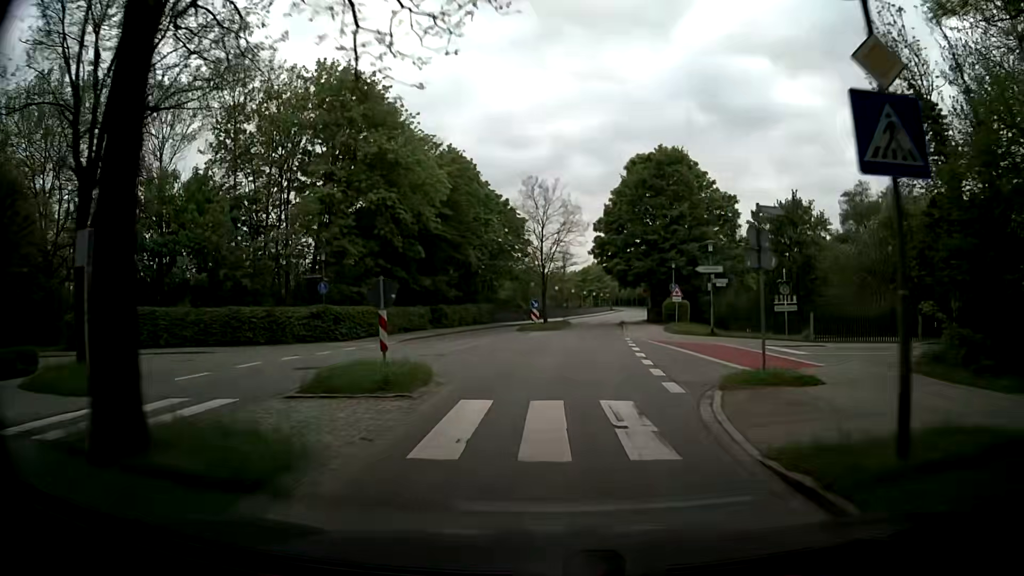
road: tertiary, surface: asphalt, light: Day
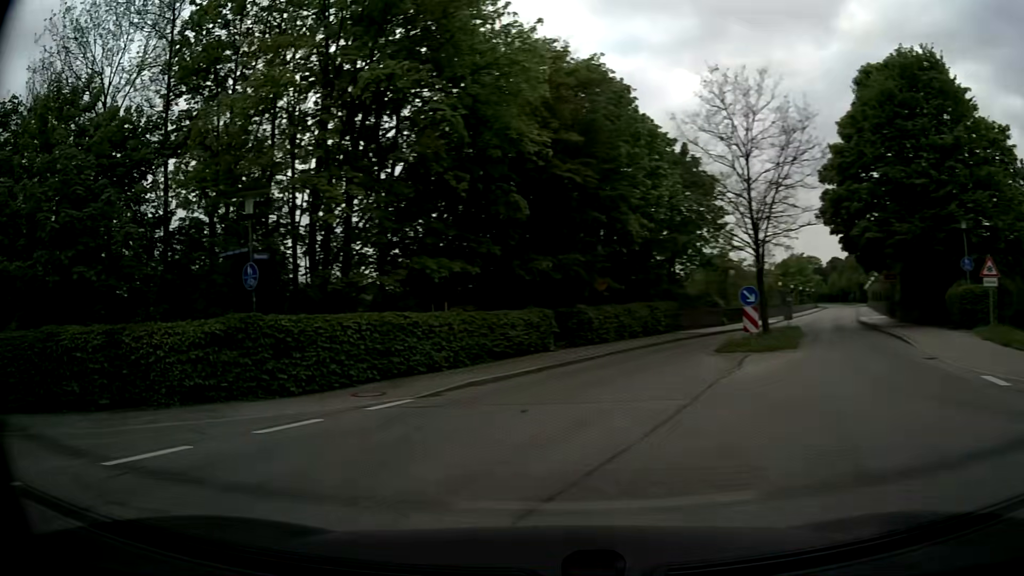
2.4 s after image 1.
(0.0, +20.2) m; -13°
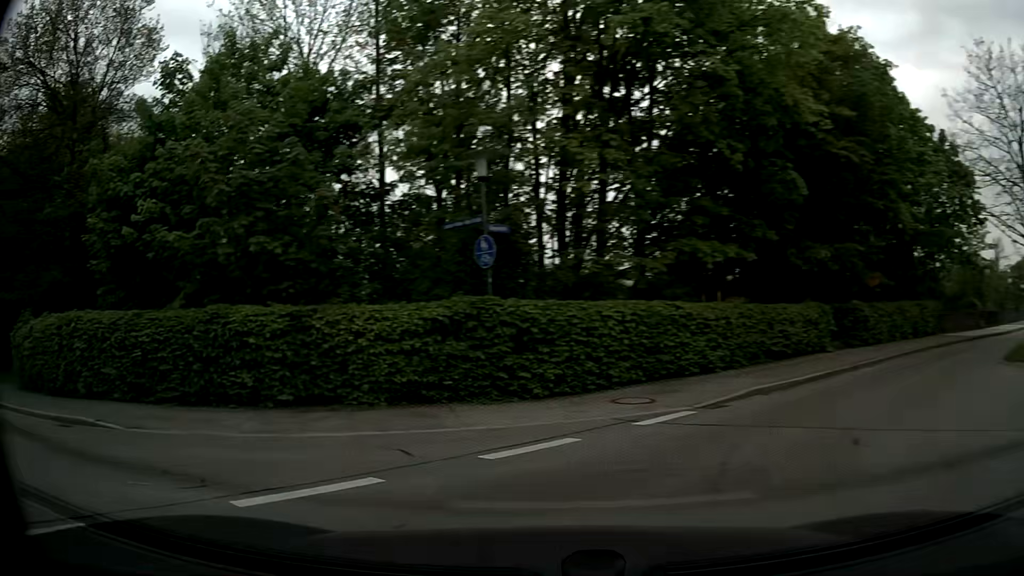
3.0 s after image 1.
(-0.5, +2.8) m; -22°
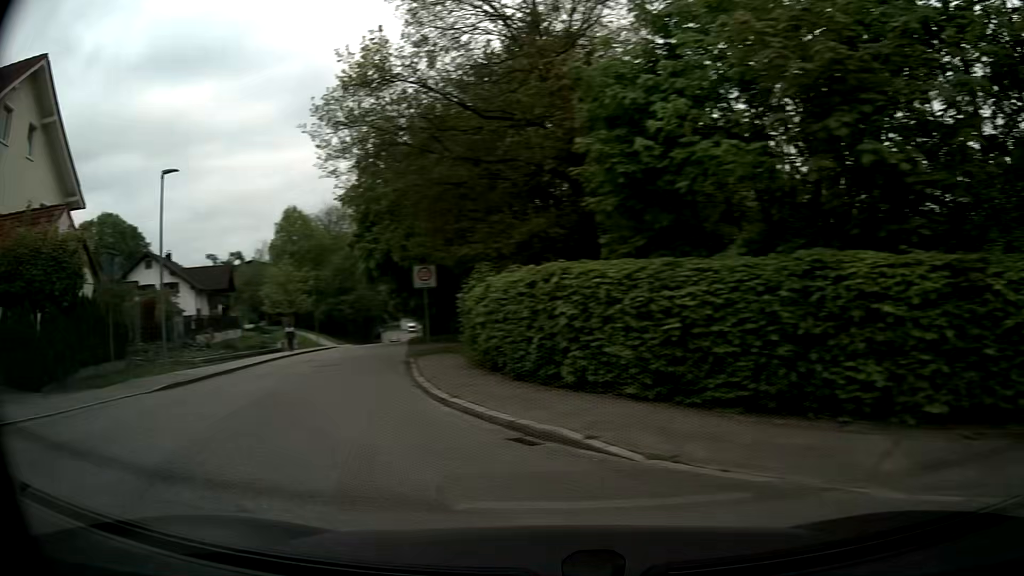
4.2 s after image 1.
(-1.9, +4.9) m; -43°
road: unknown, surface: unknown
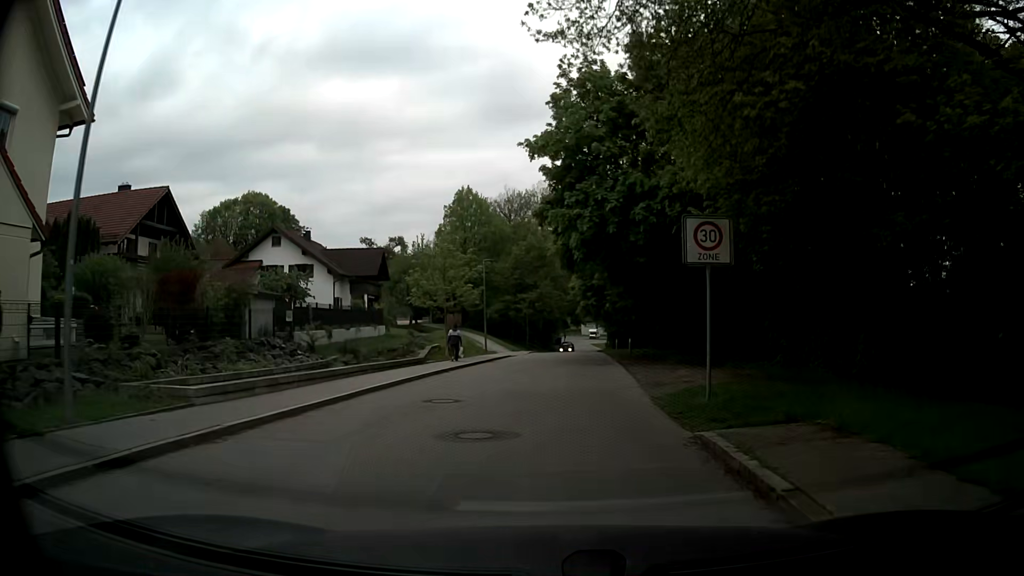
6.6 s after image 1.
(-4.1, +13.2) m; -16°
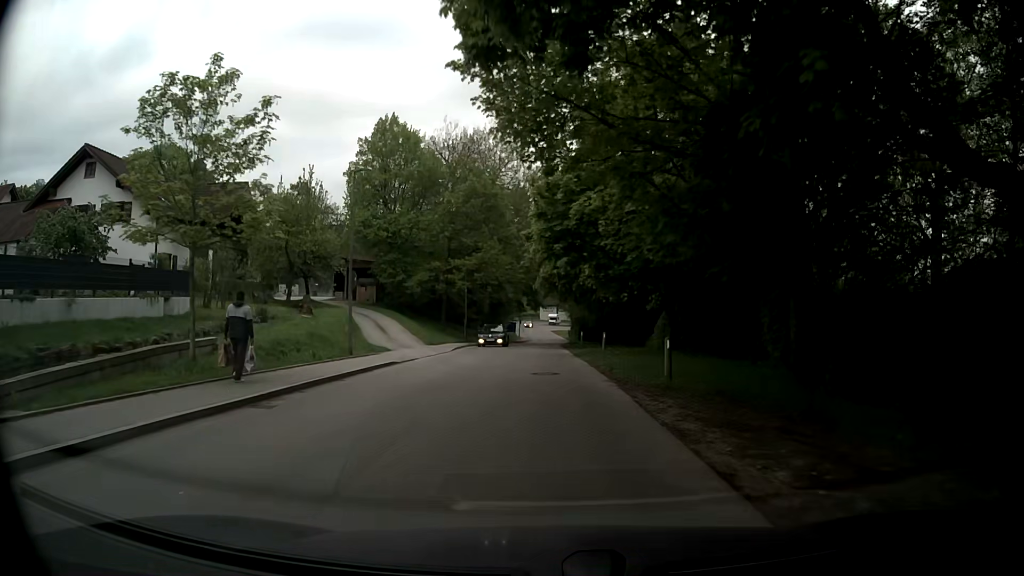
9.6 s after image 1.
(+1.0, +22.9) m; +4°
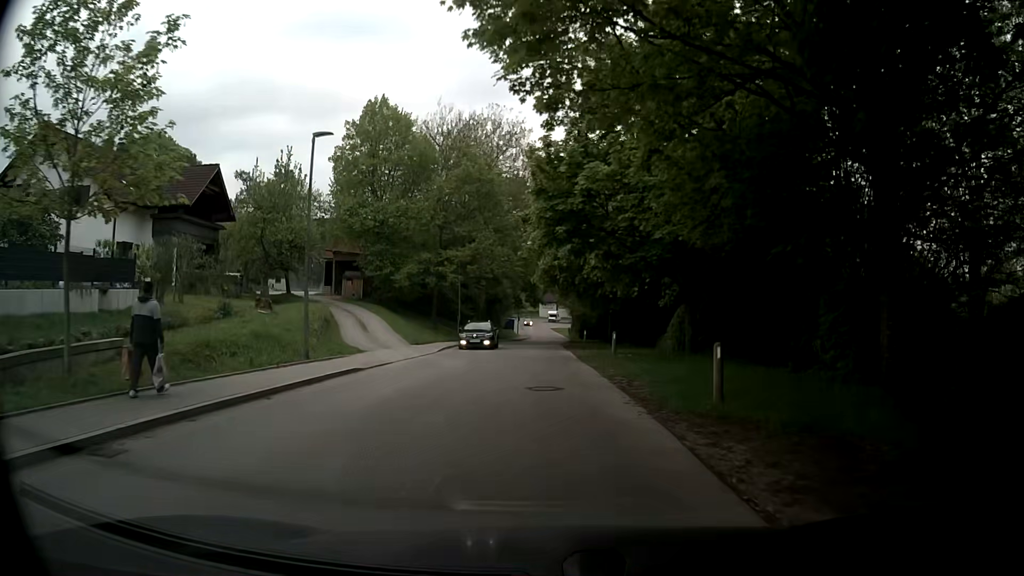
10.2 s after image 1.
(0.0, +4.2) m; 0°
